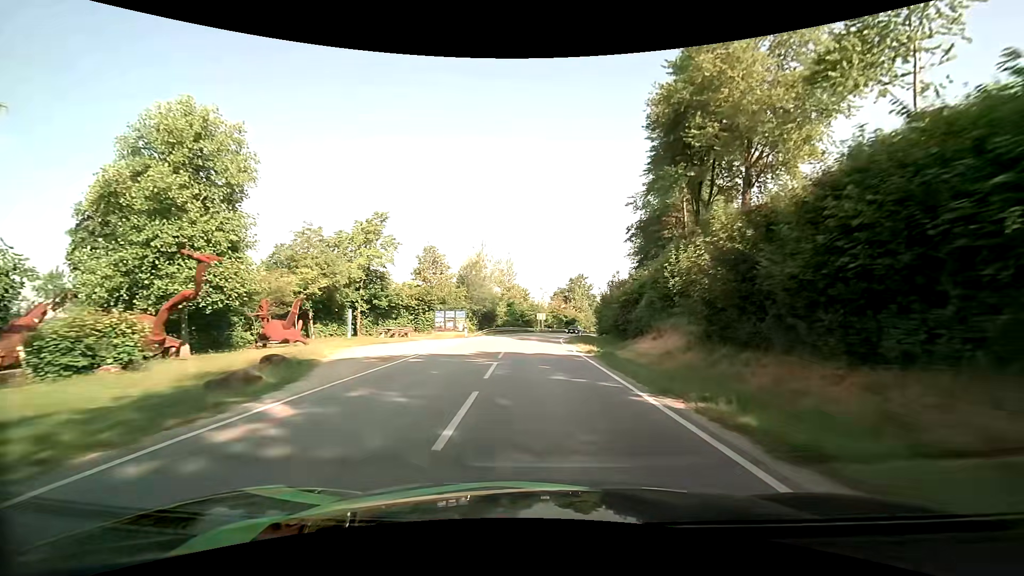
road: tertiary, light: Day
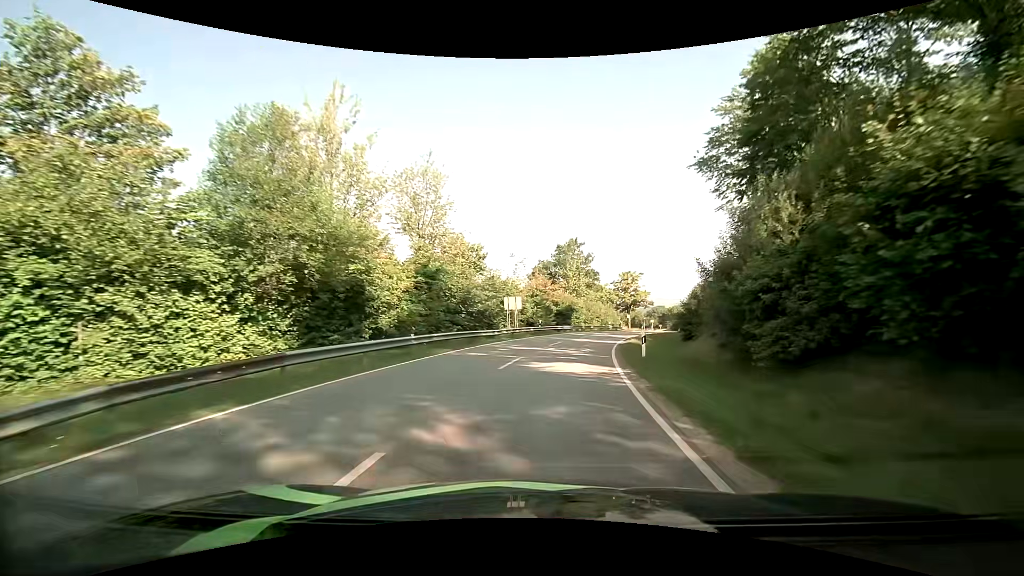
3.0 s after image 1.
(+0.2, +41.0) m; +2°
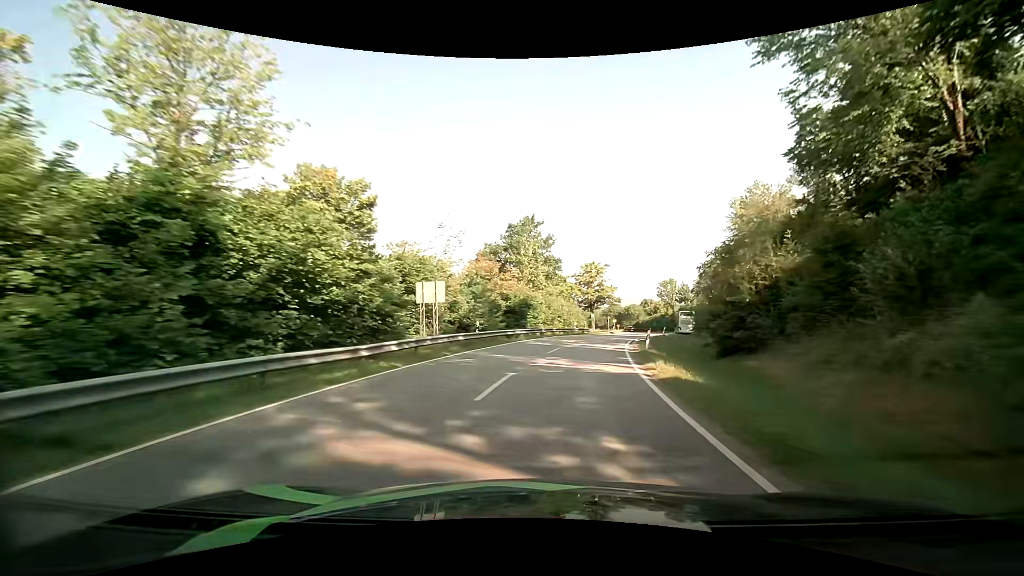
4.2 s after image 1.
(+0.7, +16.9) m; +5°
(0, +10) (+2, +20) (+3, +30) (+6, +39) (+9, +49) (+12, +58) (+15, +68) (+19, +77) (+21, +87) (+24, +97) m
